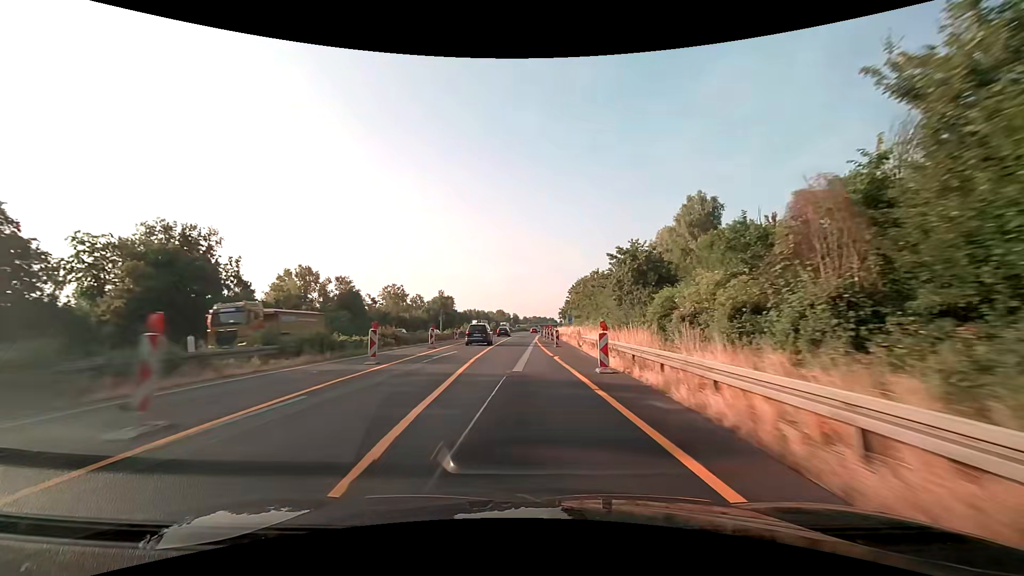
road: motorway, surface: asphalt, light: Day
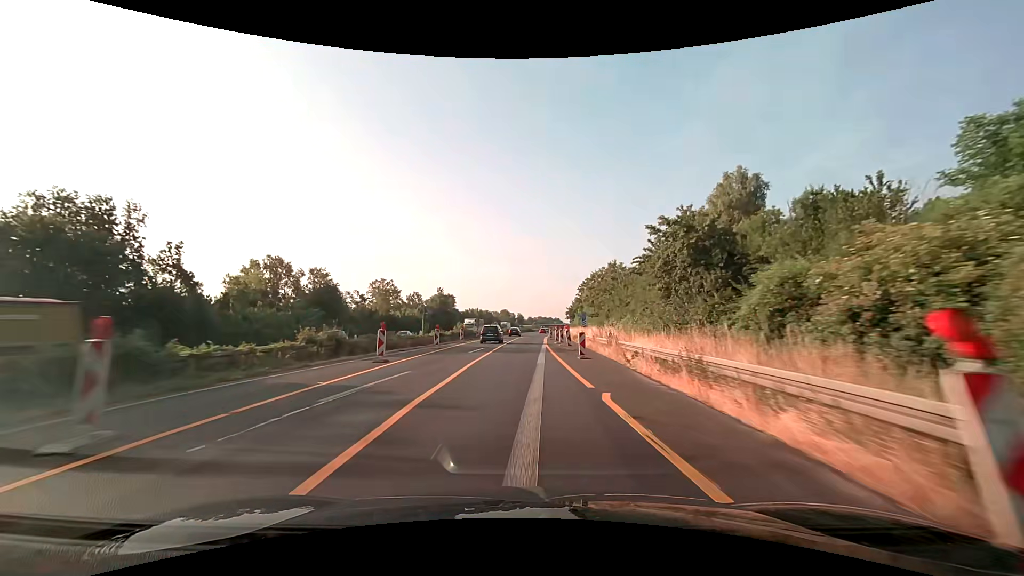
(-0.1, +12.5) m; -1°
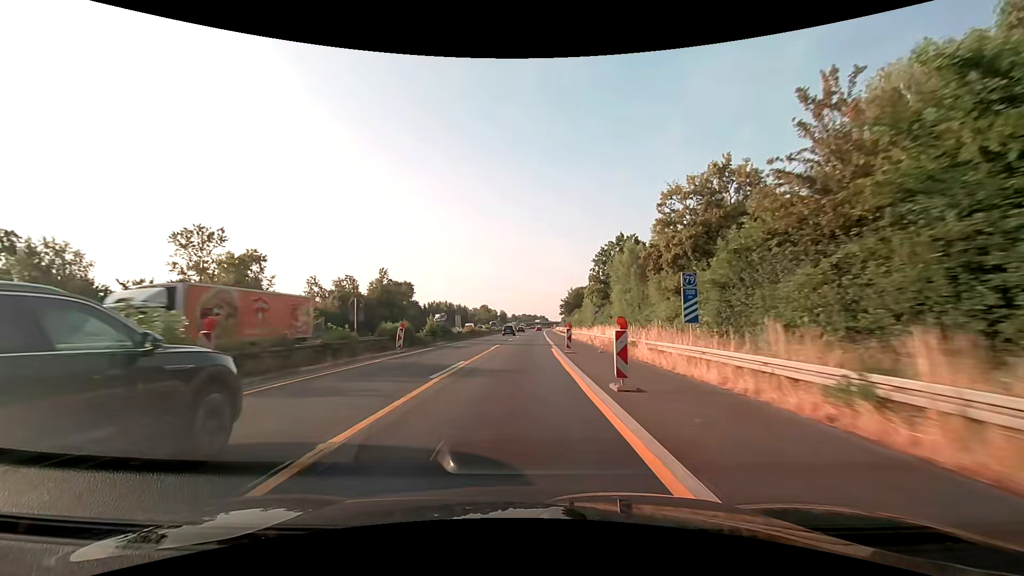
(+0.7, +50.0) m; +2°
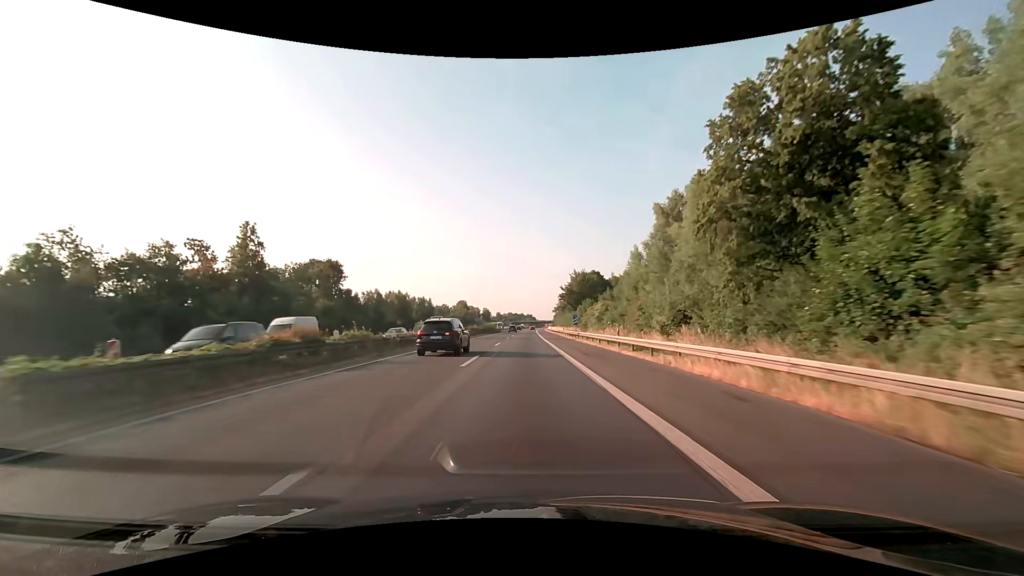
(+0.6, +50.0) m; +2°
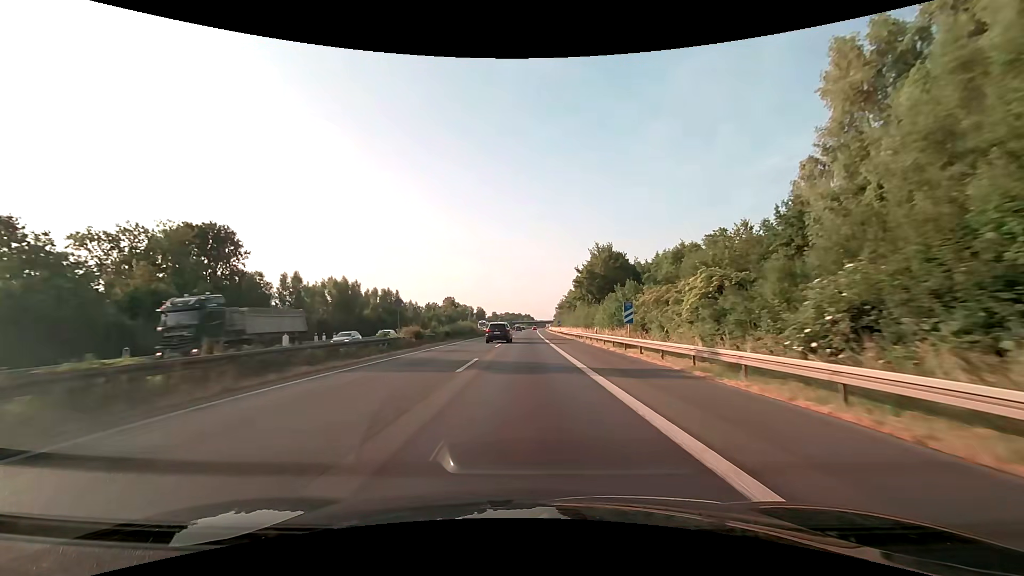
(+0.1, +37.6) m; 0°
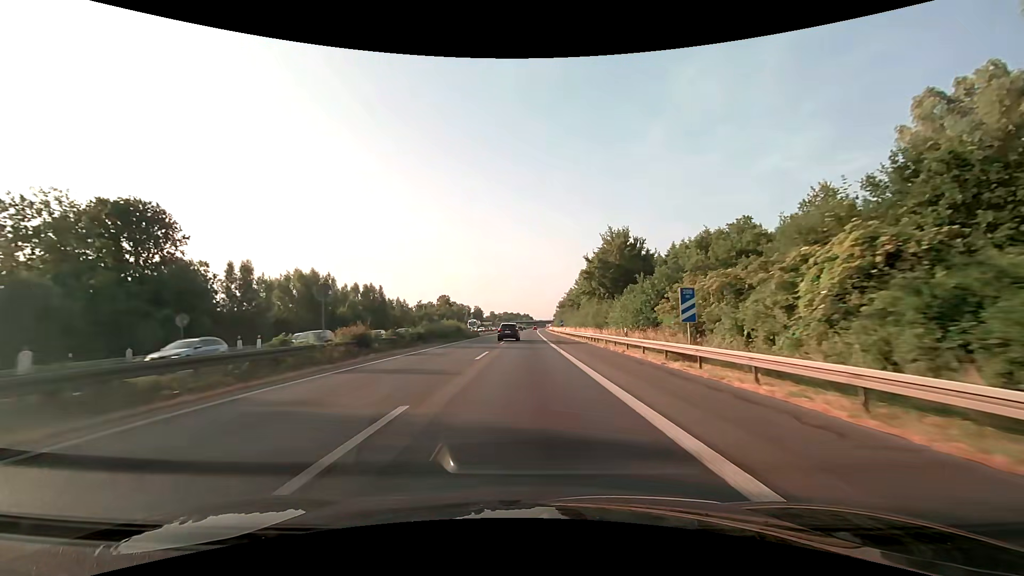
(0.0, +12.6) m; 0°
